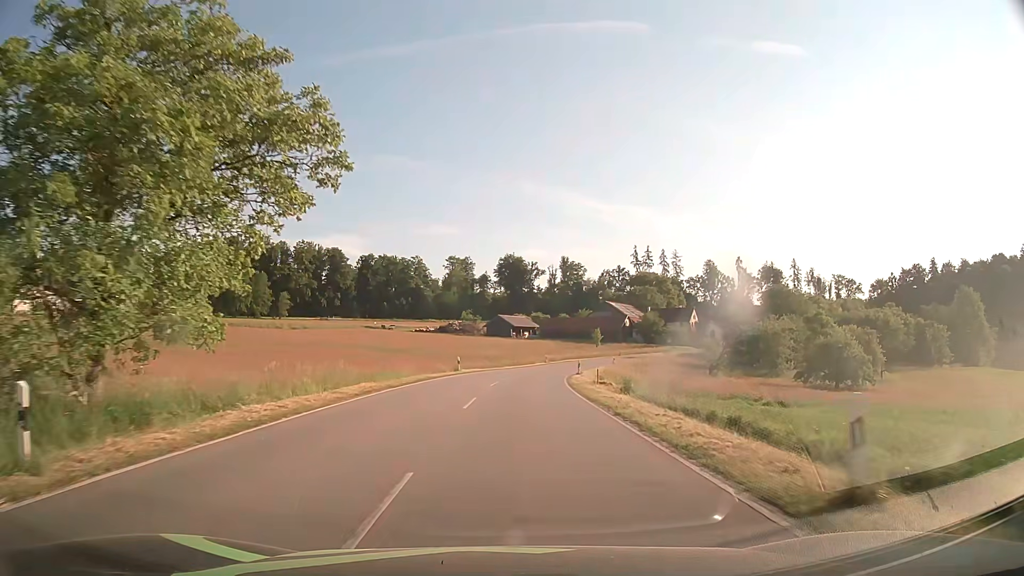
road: tertiary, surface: asphalt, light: Day
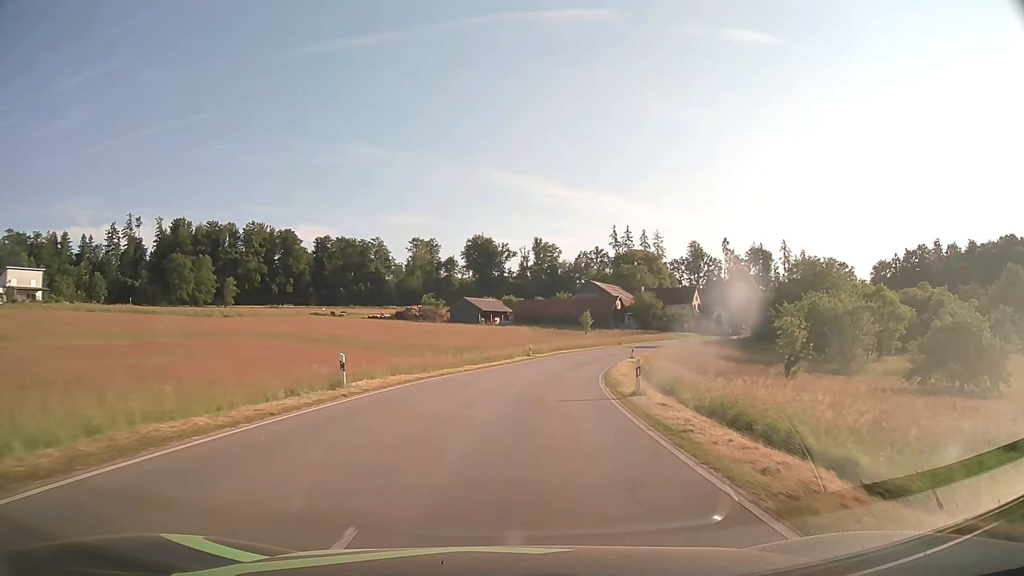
(+0.4, +26.5) m; +2°
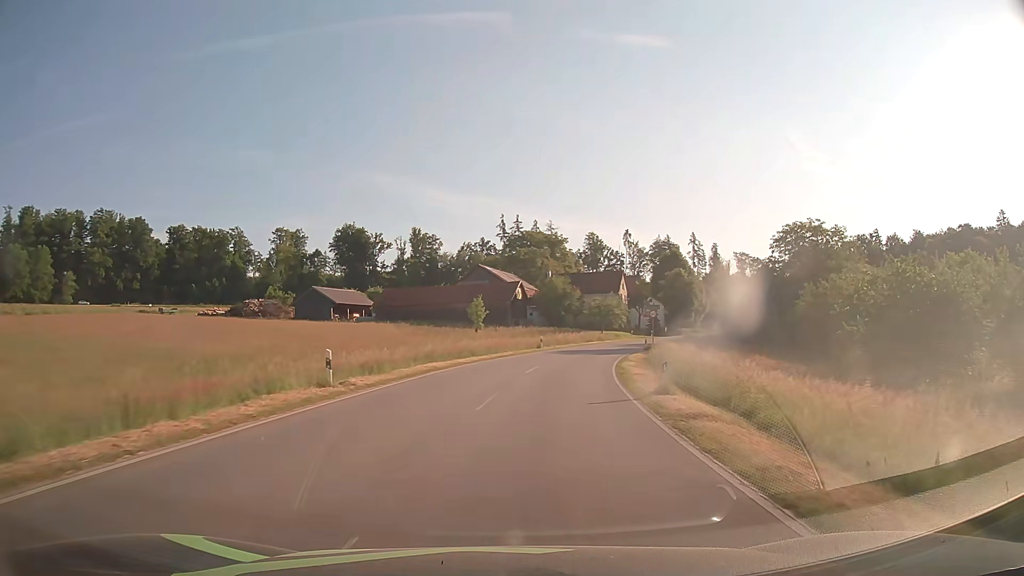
(+3.1, +36.2) m; +10°
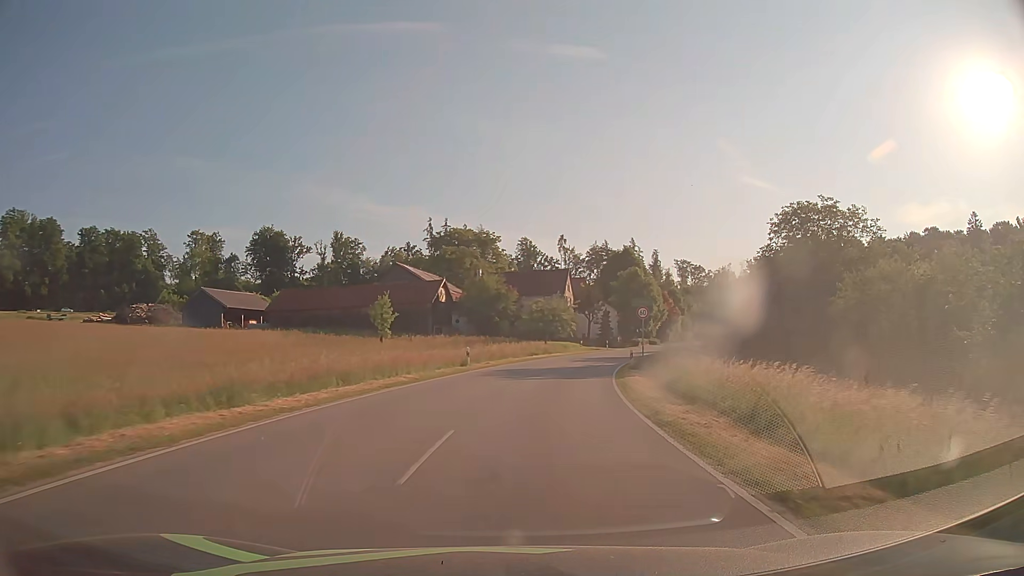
(+0.9, +18.1) m; +6°
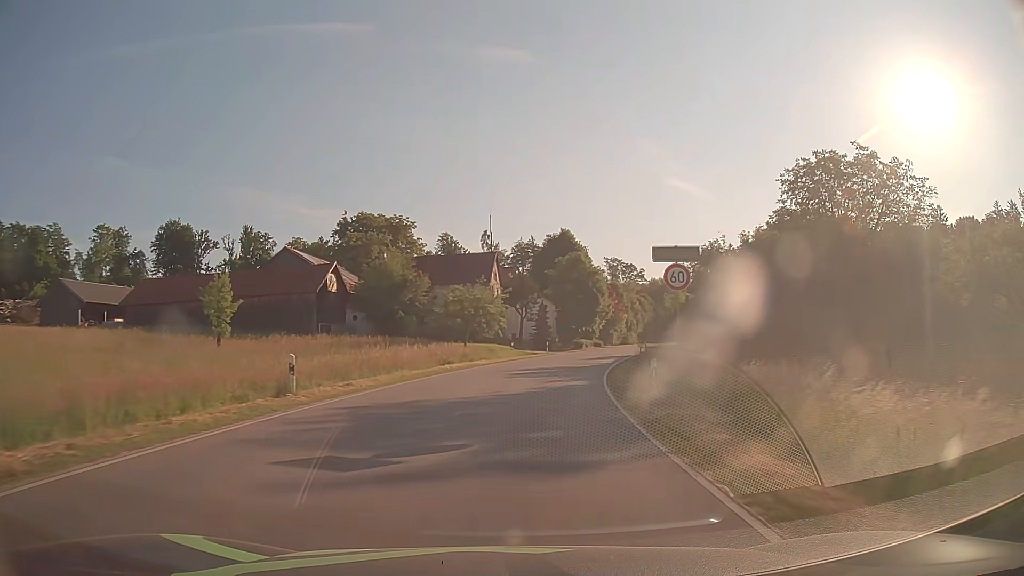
(+1.1, +18.0) m; +7°
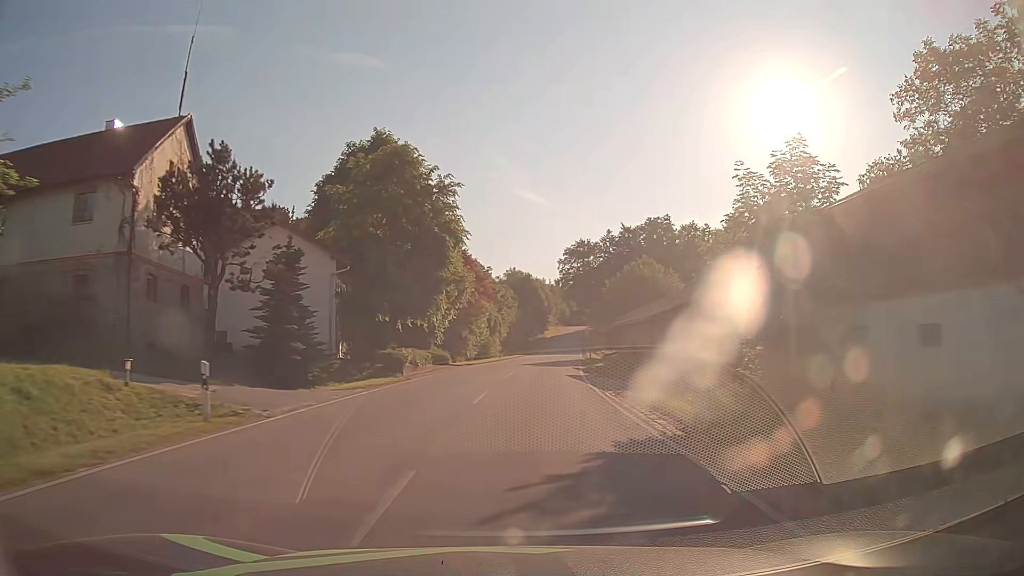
(+5.4, +44.7) m; +14°
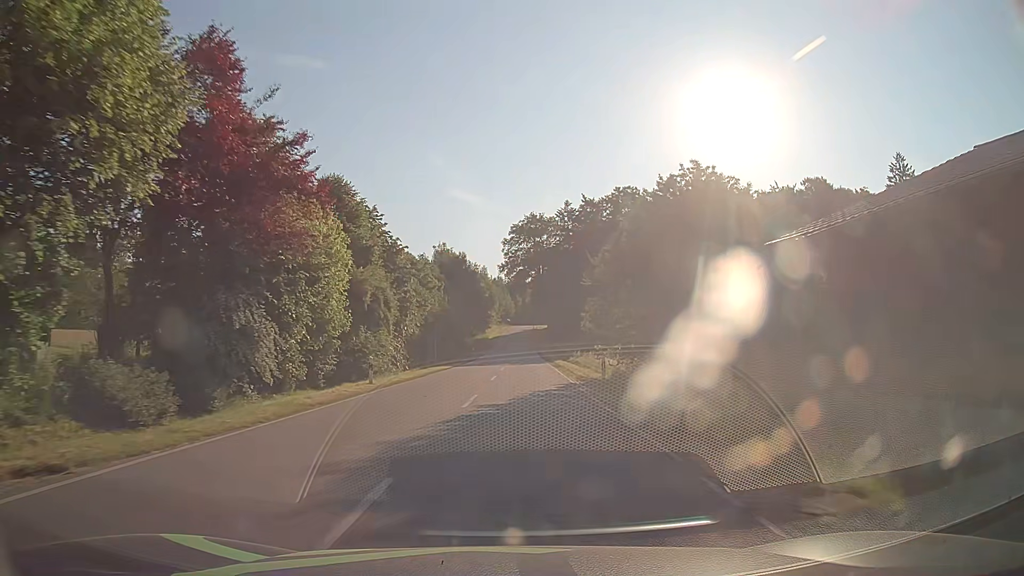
(+1.9, +36.2) m; +5°
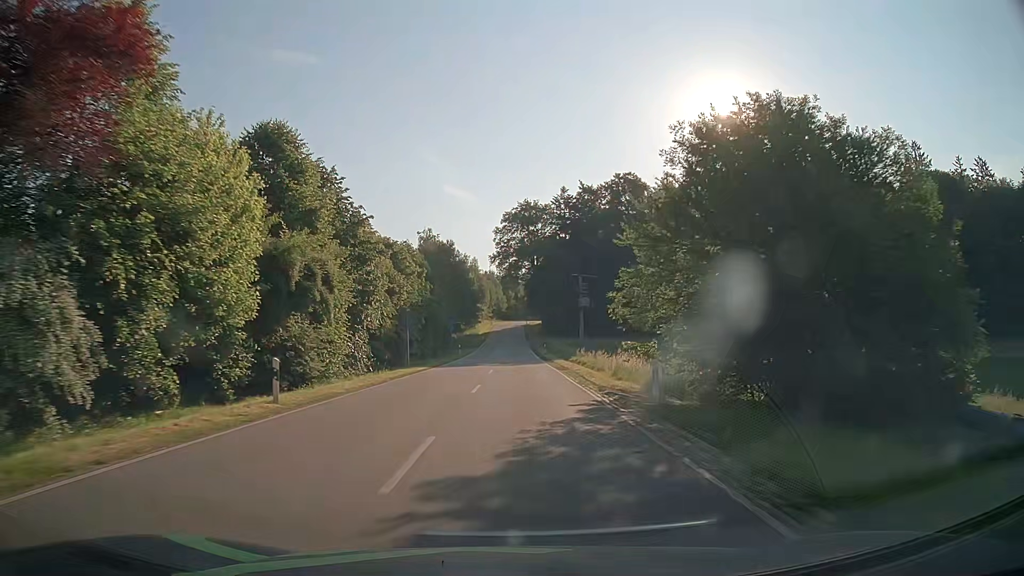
(0.0, +9.1) m; 0°
(0, +10) (0, +20) (0, +30) (0, +40) (+1, +50) (+1, +60) (+1, +70) (+1, +80) (+1, +90) (+1, +100) m
